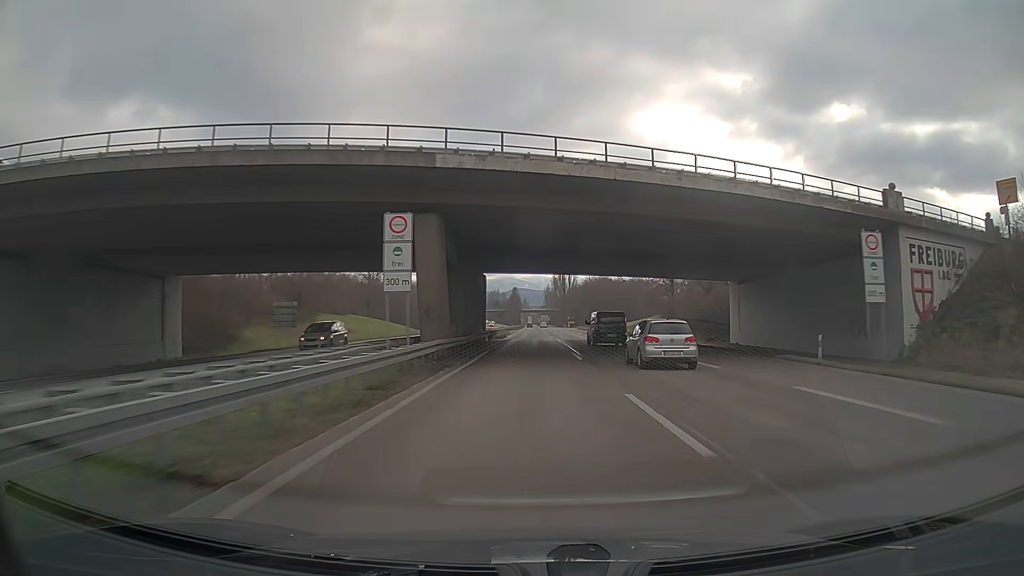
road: trunk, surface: asphalt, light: Day
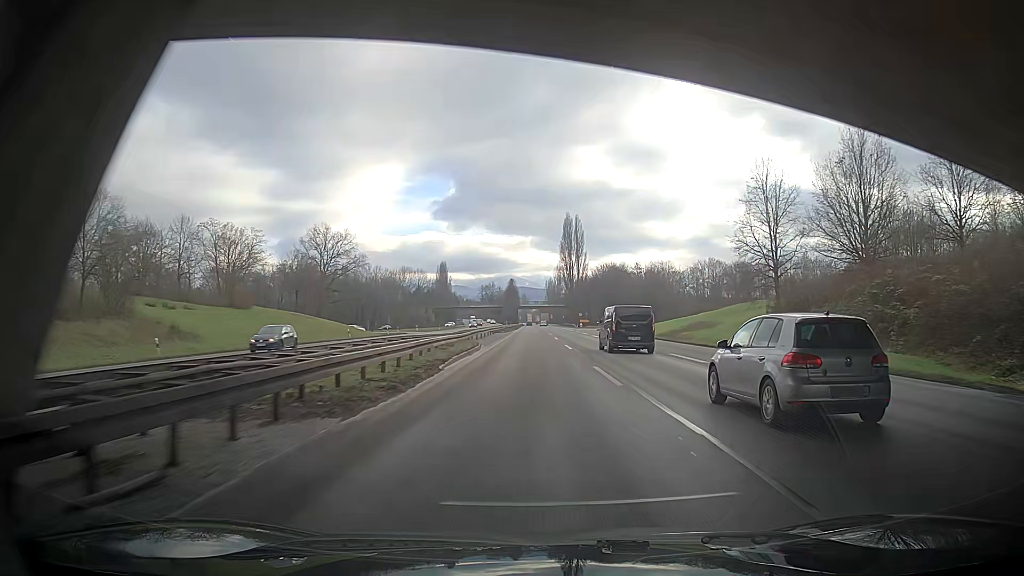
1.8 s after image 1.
(+0.2, +46.6) m; +1°
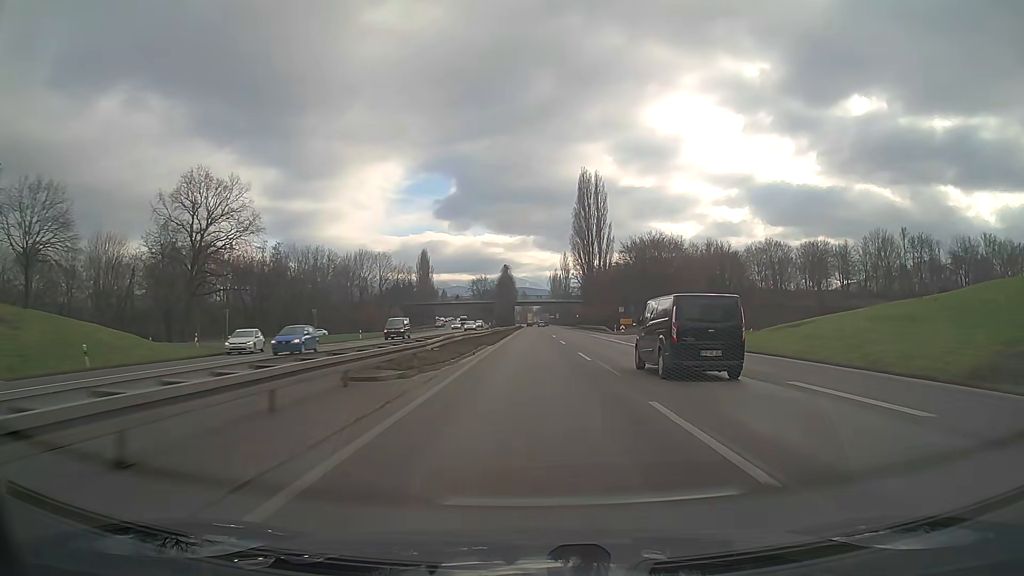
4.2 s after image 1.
(-0.8, +62.3) m; -1°
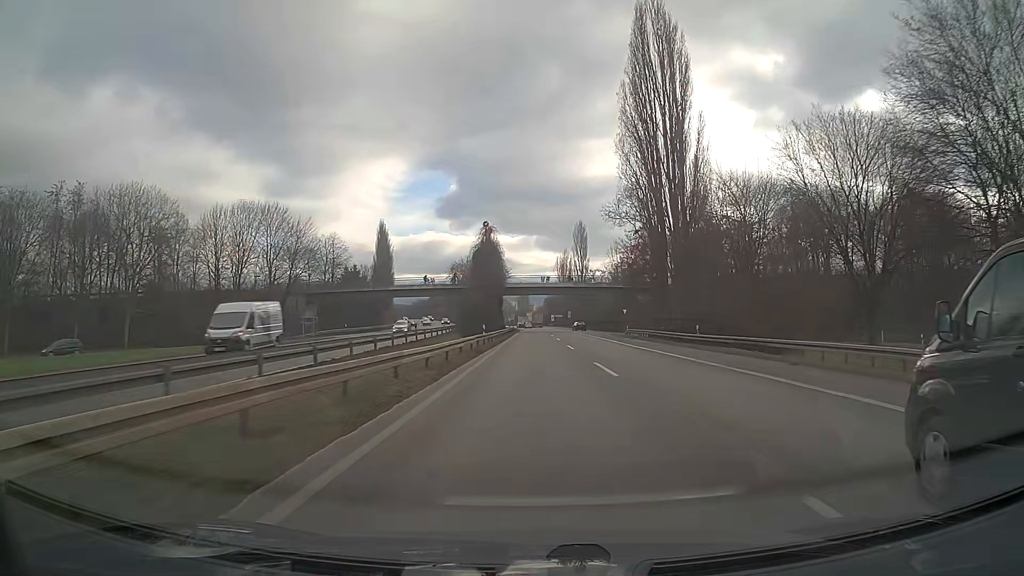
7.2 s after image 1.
(+0.1, +78.2) m; 0°
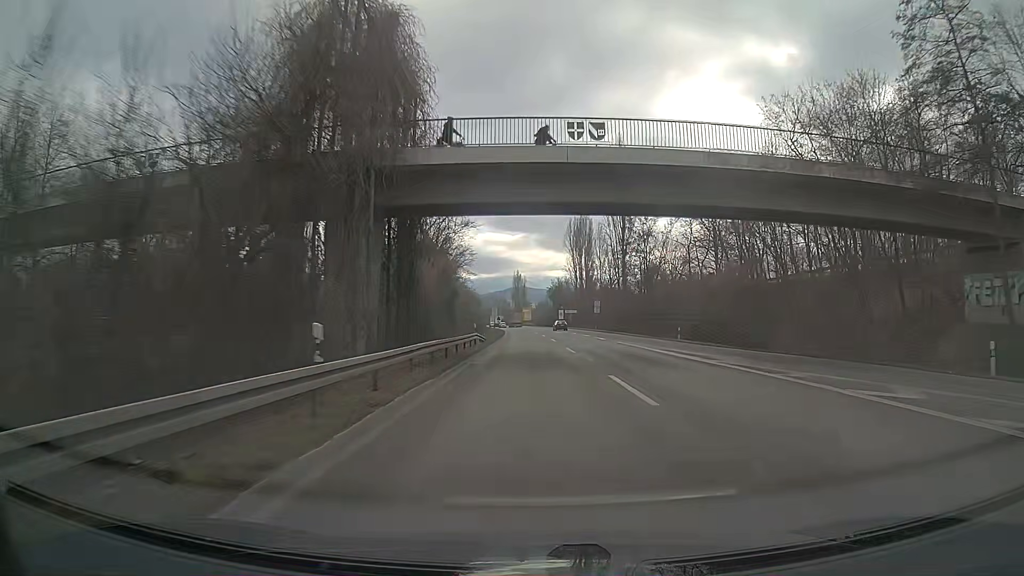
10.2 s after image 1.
(+0.2, +78.4) m; 0°
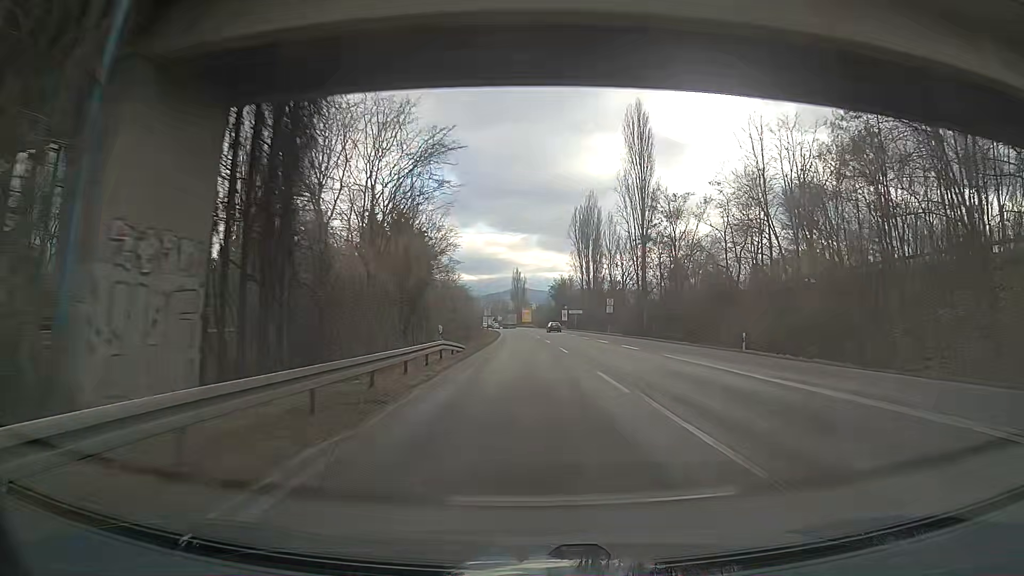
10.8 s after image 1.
(-0.1, +15.7) m; 0°
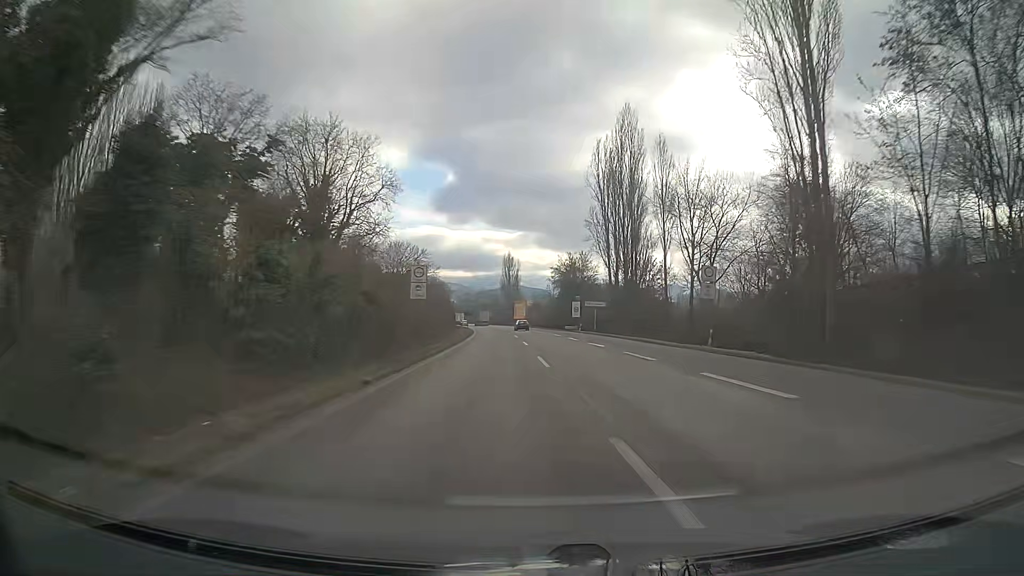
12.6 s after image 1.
(+0.1, +47.1) m; +1°
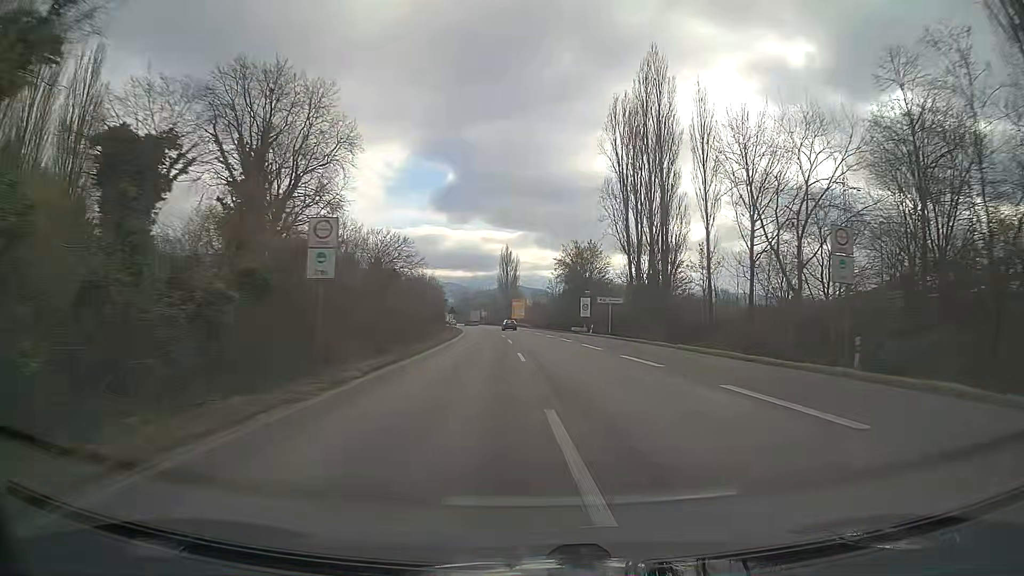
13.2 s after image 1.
(0.0, +15.7) m; 0°
(0, +10) (0, +20) (0, +30) (0, +40) (0, +50) (-1, +60) (-1, +70) (-2, +80) (-3, +90) (-4, +100) m
